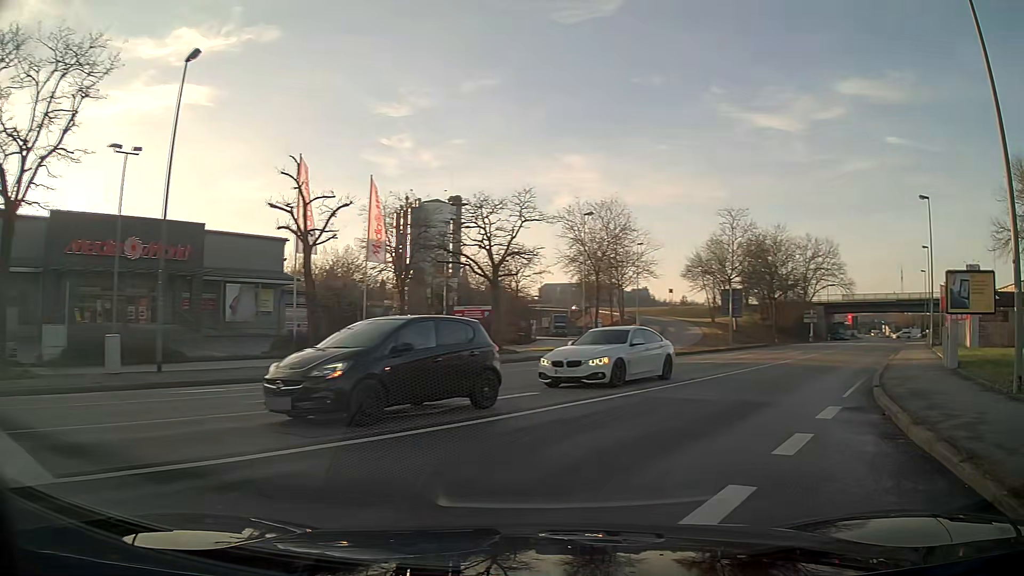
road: primary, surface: asphalt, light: Day
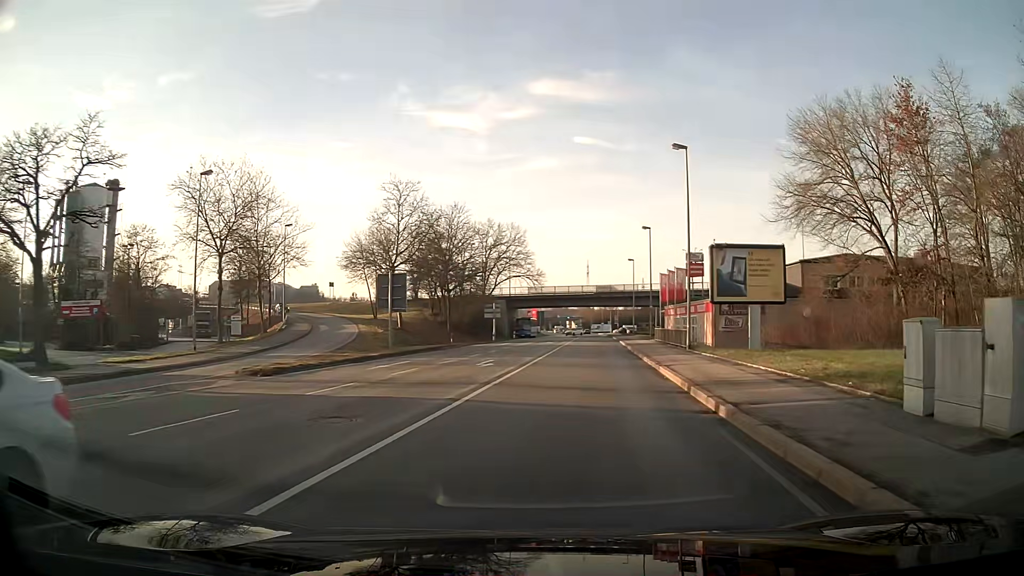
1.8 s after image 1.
(+3.6, +13.7) m; +24°
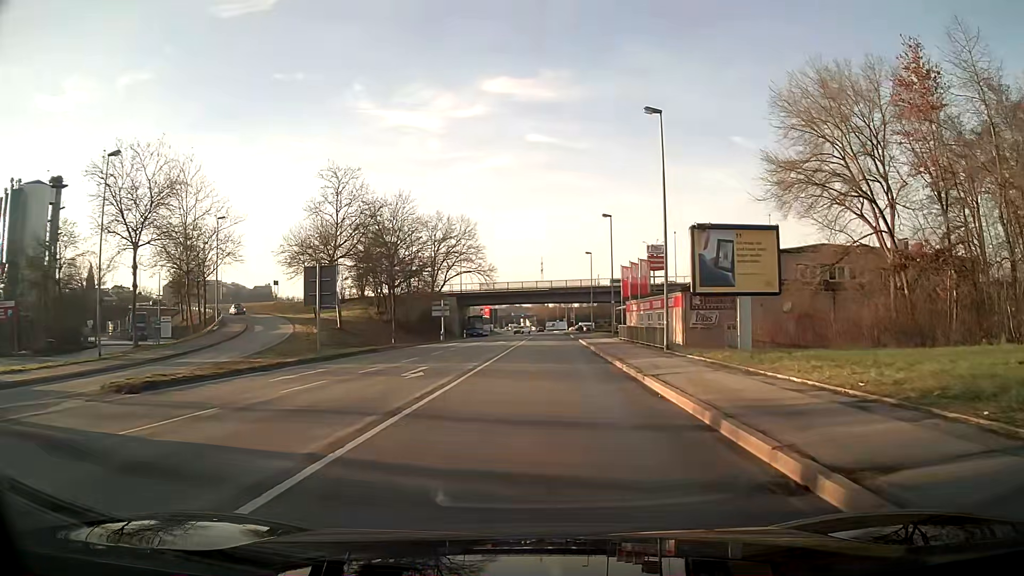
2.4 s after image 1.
(+0.2, +5.6) m; +4°
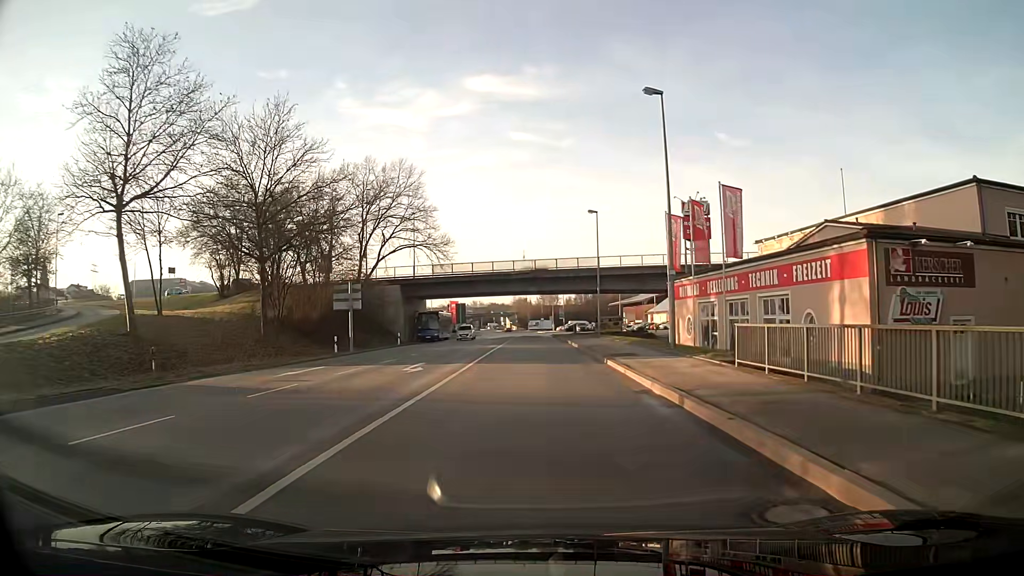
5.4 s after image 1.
(+0.4, +31.2) m; +1°
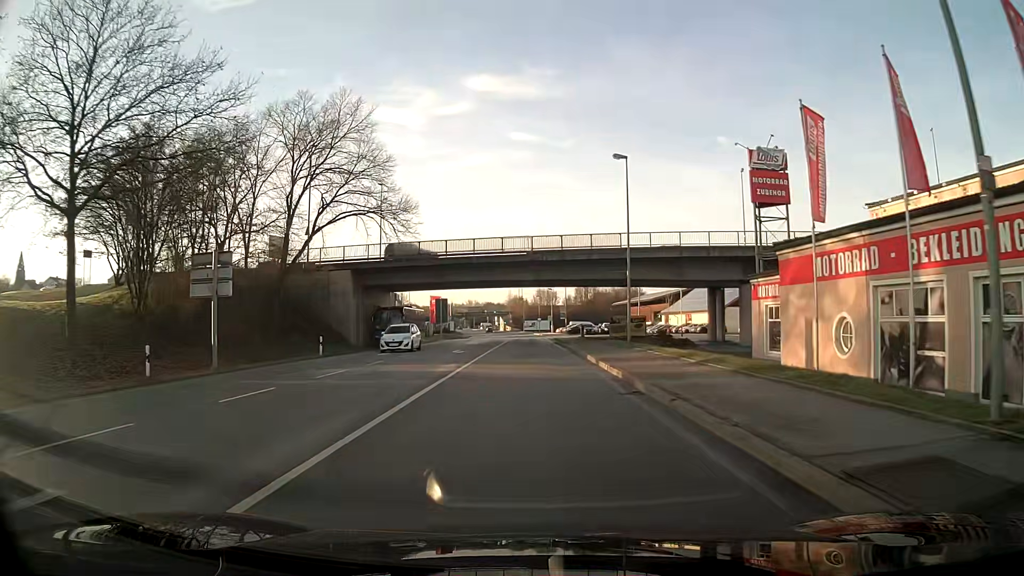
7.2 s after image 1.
(+0.1, +19.2) m; +1°
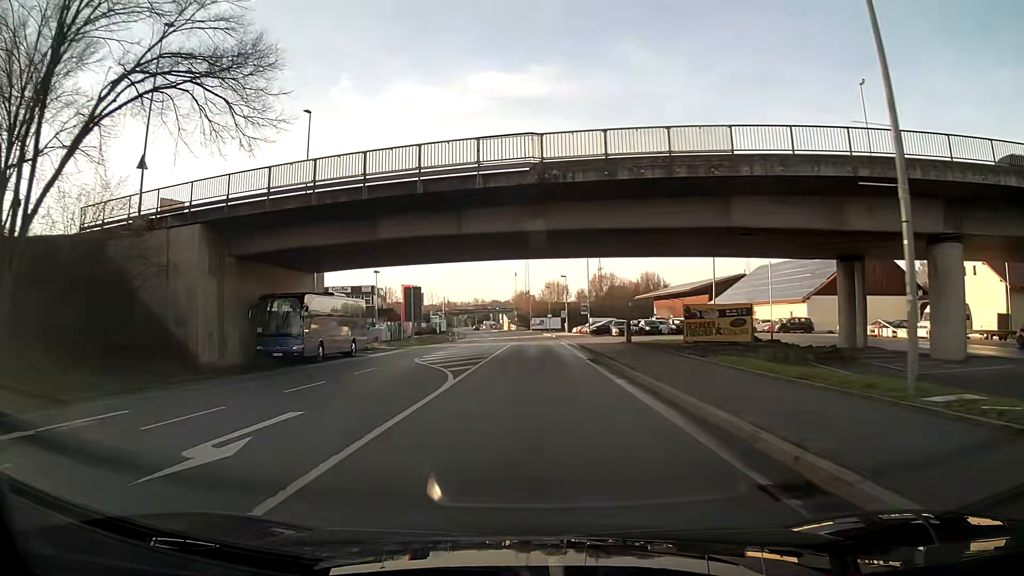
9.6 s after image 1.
(-0.2, +27.3) m; -1°
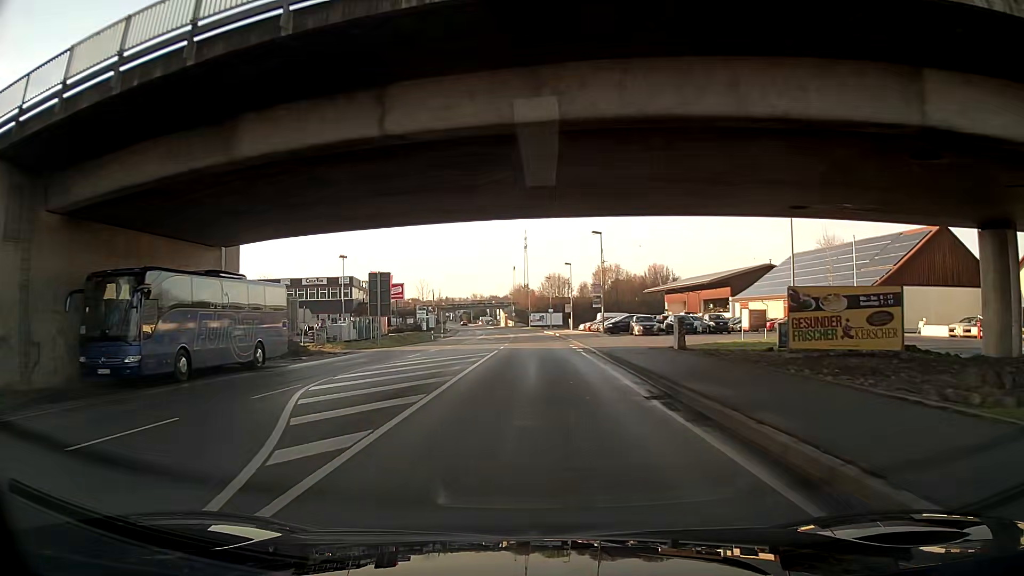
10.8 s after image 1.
(0.0, +14.0) m; 0°
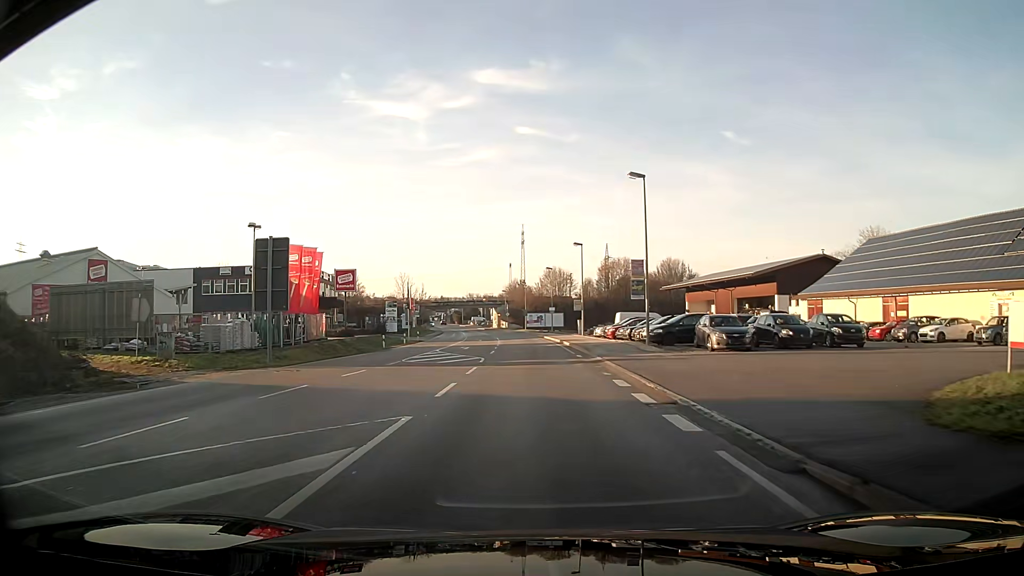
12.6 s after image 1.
(-0.1, +21.7) m; 0°
(0, +10) (0, +20) (0, +30) (0, +40) (0, +50) (-1, +60) (-1, +70) (-2, +80) (-3, +90) (-4, +100) m
